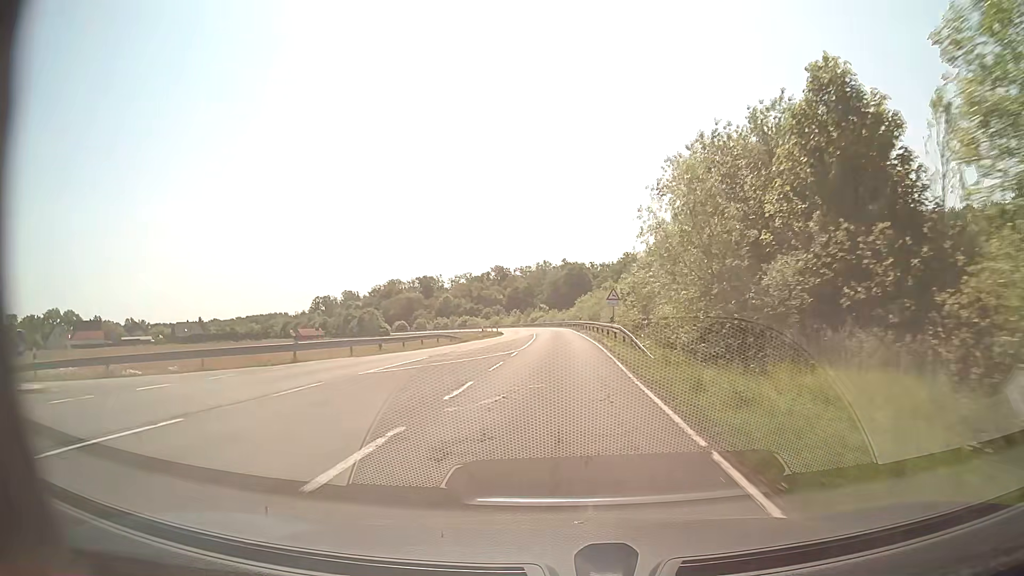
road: secondary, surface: asphalt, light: Day
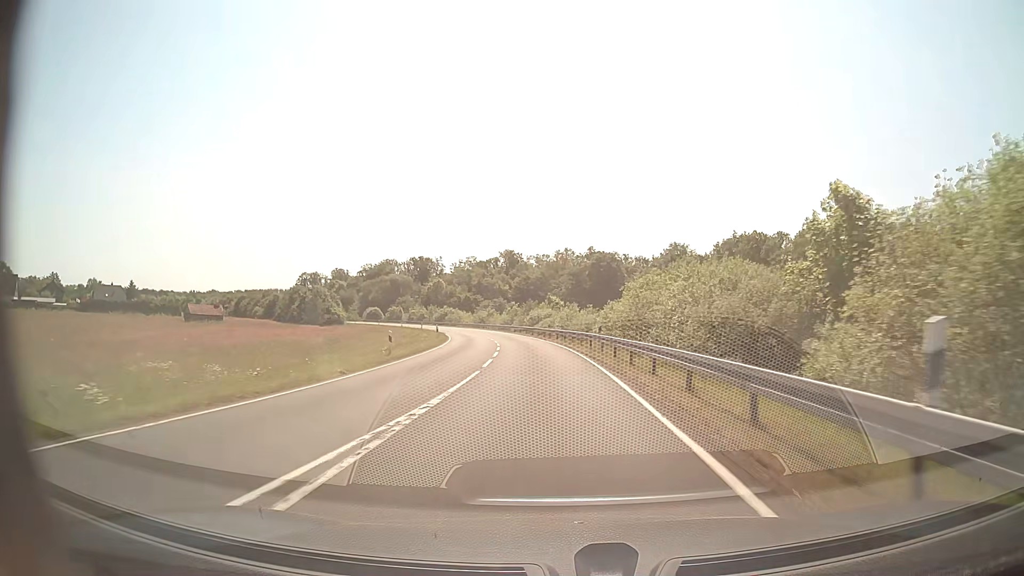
(-0.1, +59.4) m; -2°
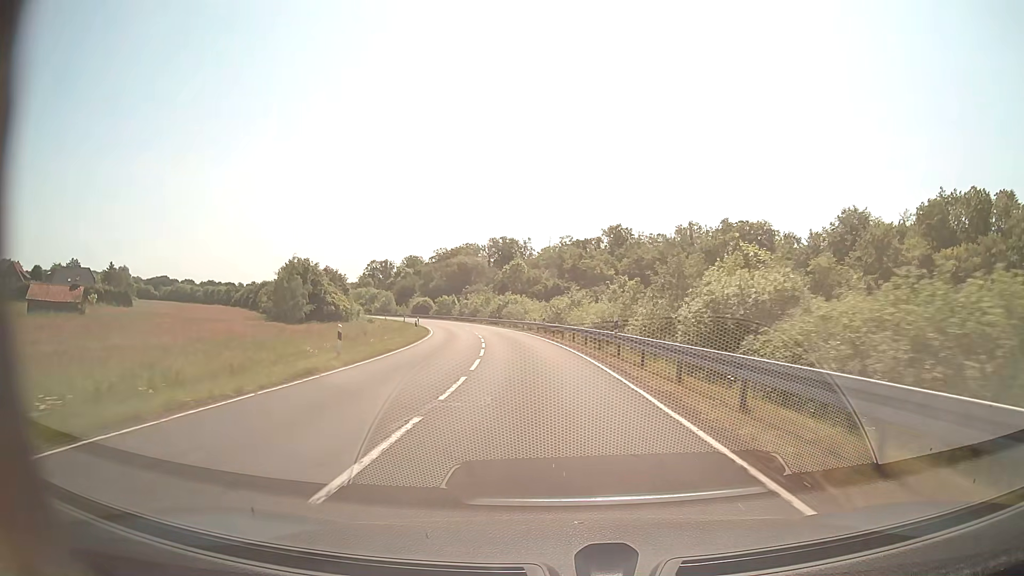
(-3.7, +58.6) m; -8°
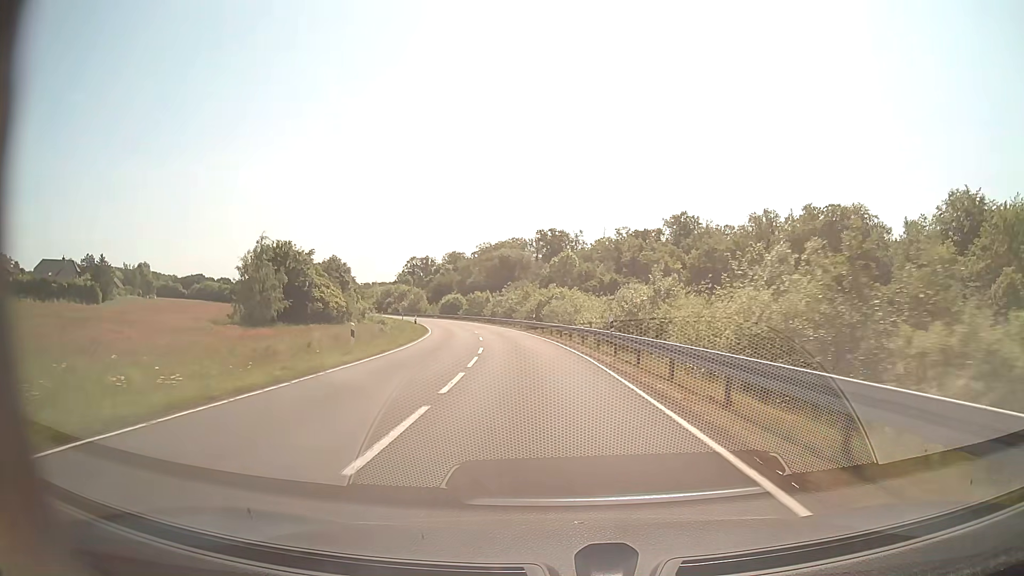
(-0.9, +23.5) m; -4°
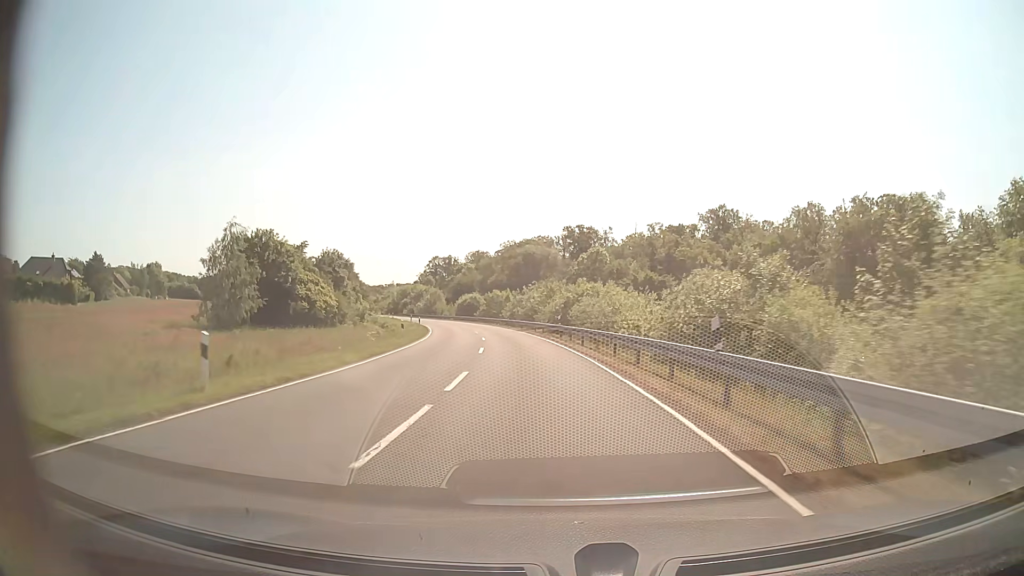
(-0.2, +11.7) m; -2°
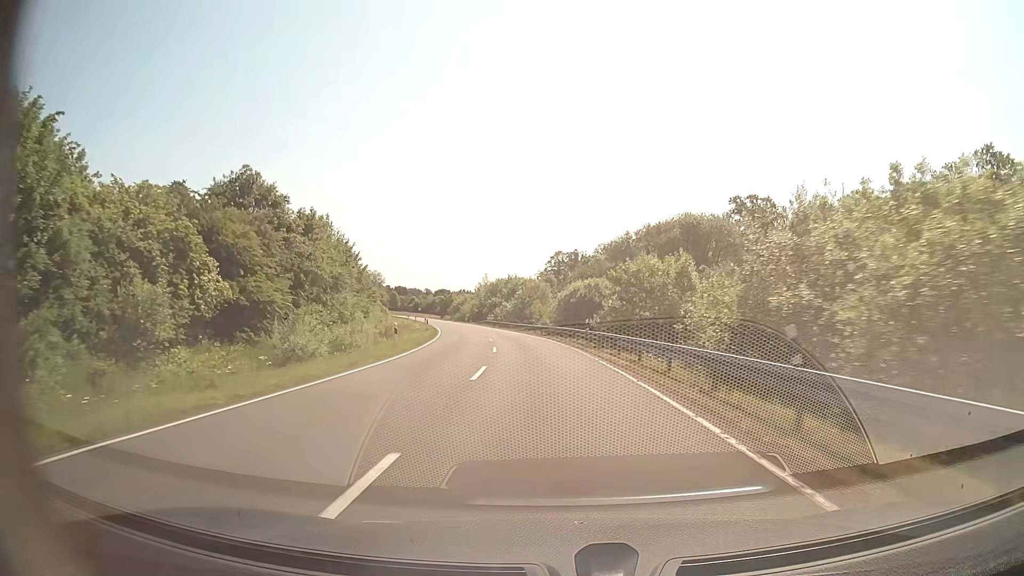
(-5.9, +57.8) m; -11°
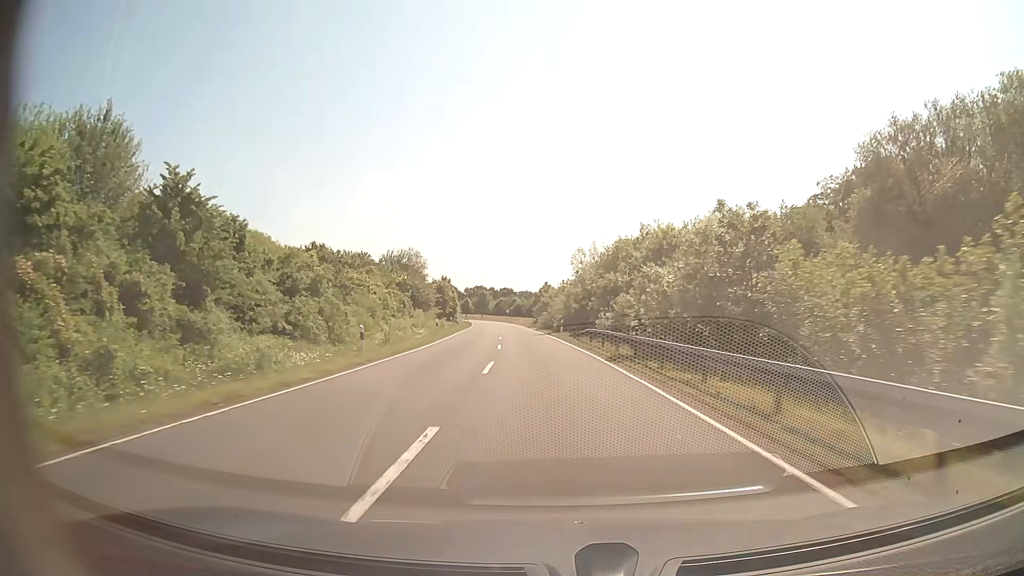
(-5.4, +58.5) m; -10°
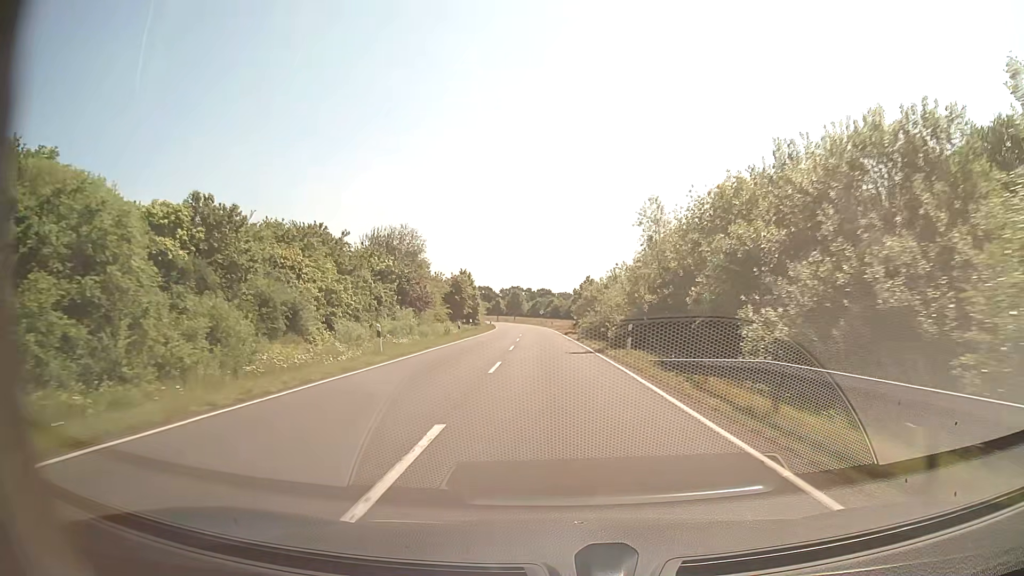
(-0.9, +23.9) m; -4°
(0, +10) (0, +20) (-1, +30) (-1, +40) (-1, +50) (-1, +60) (-2, +70) (-2, +80) (-3, +90) (-4, +100) m
